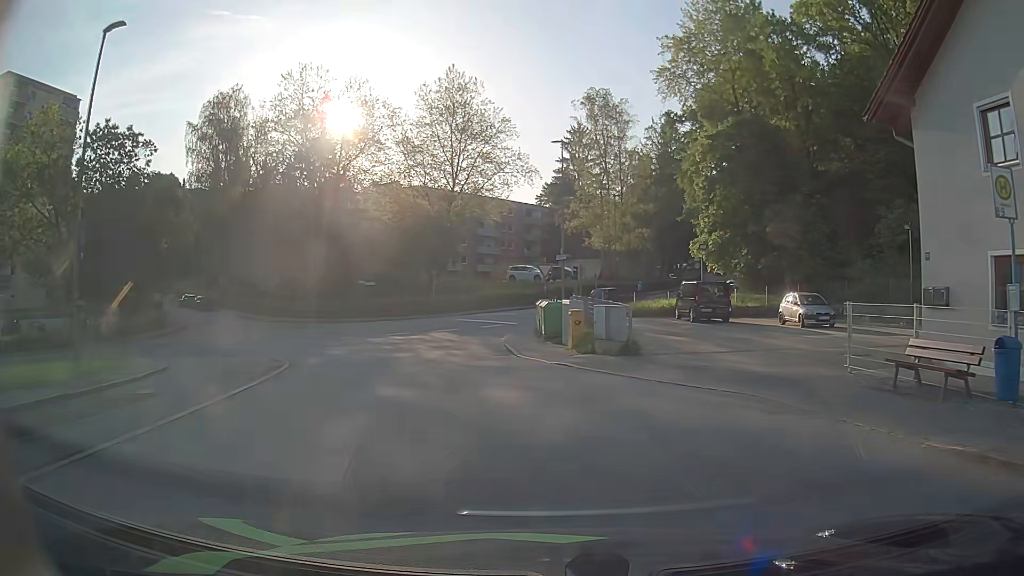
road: residential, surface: asphalt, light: Day
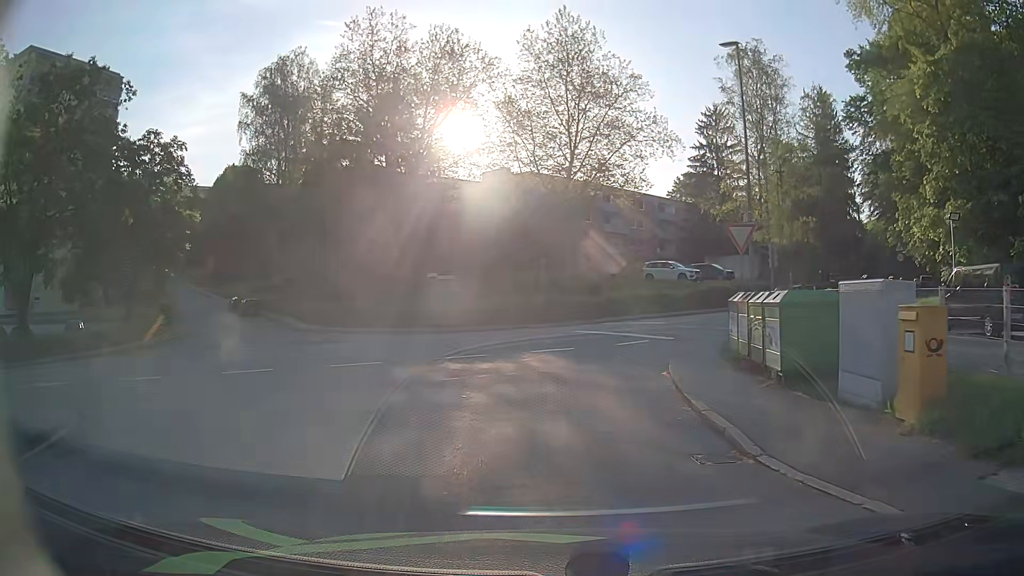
(-1.3, +15.4) m; -8°
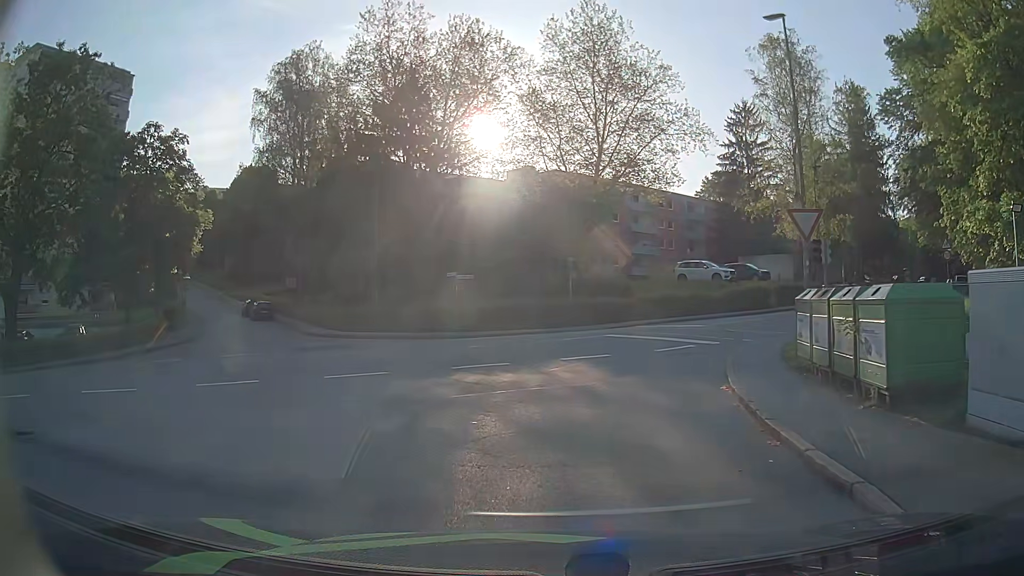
(-0.1, +2.6) m; -4°
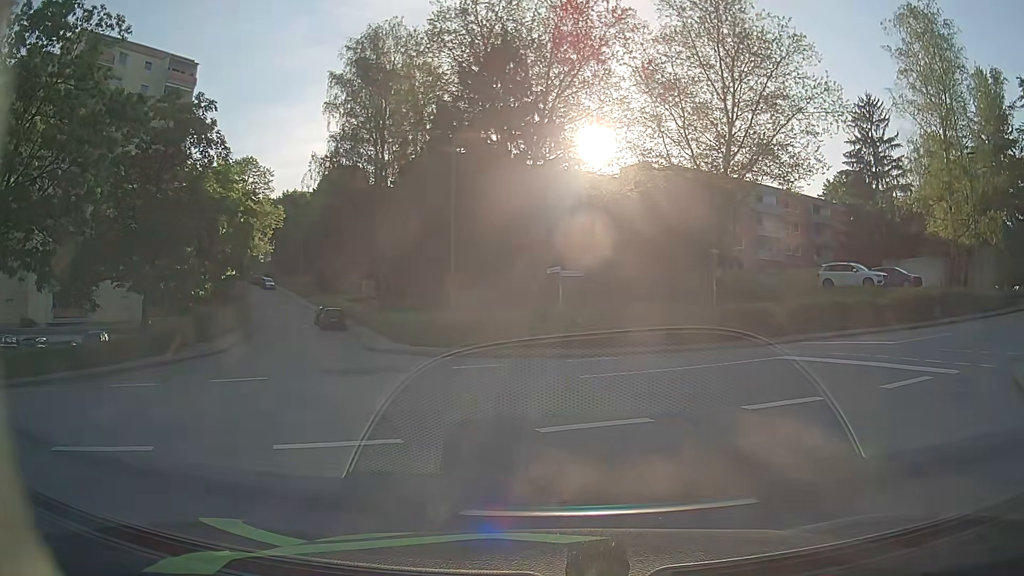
(-0.6, +7.9) m; -10°
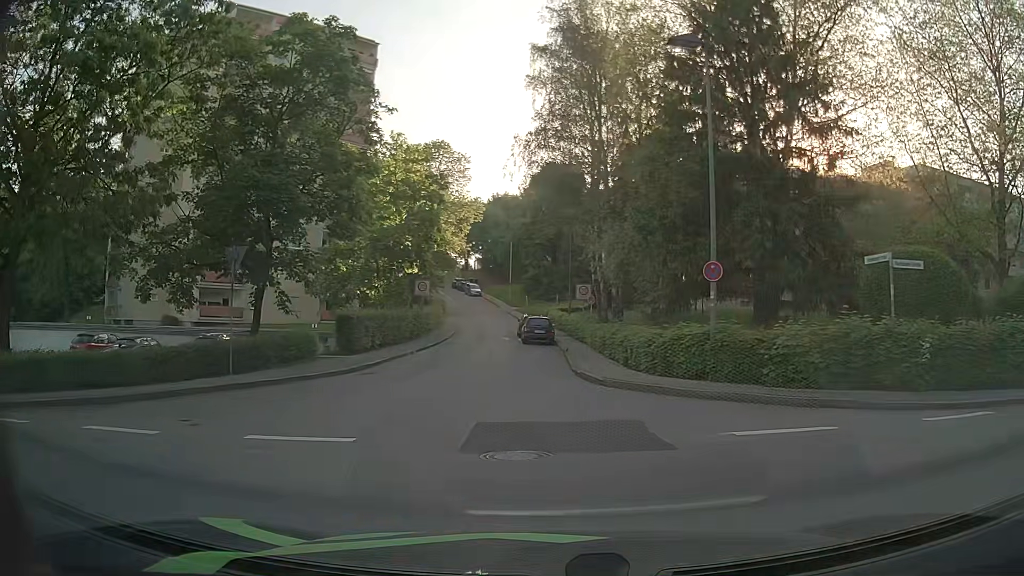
(-1.5, +9.1) m; -18°
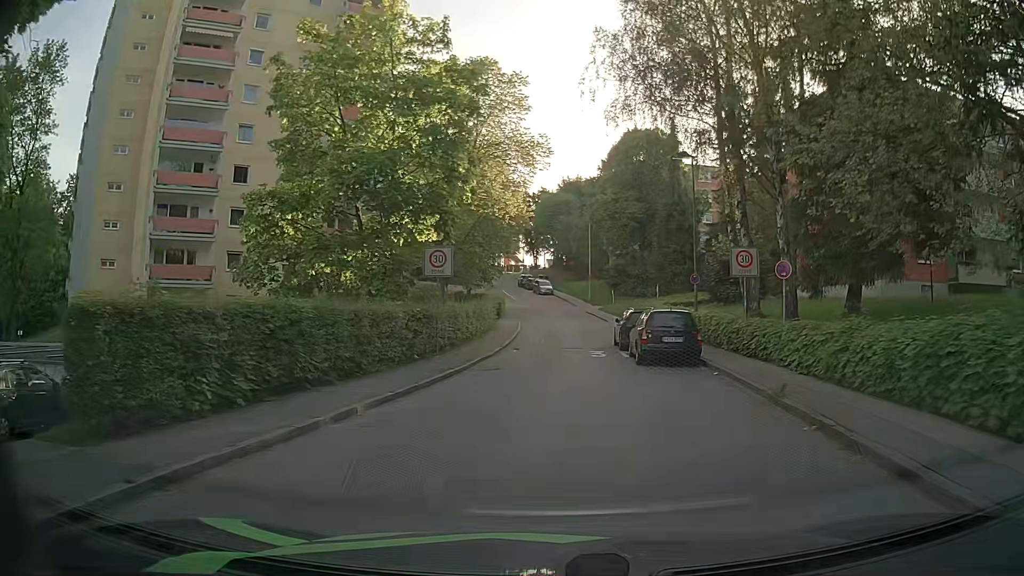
(-1.4, +18.2) m; -5°
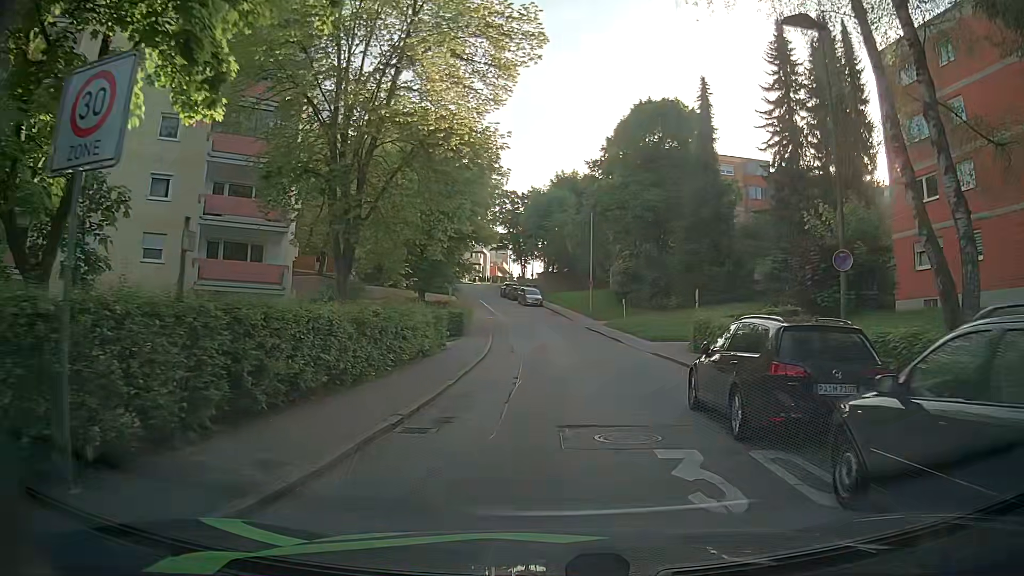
(-0.2, +15.7) m; 0°
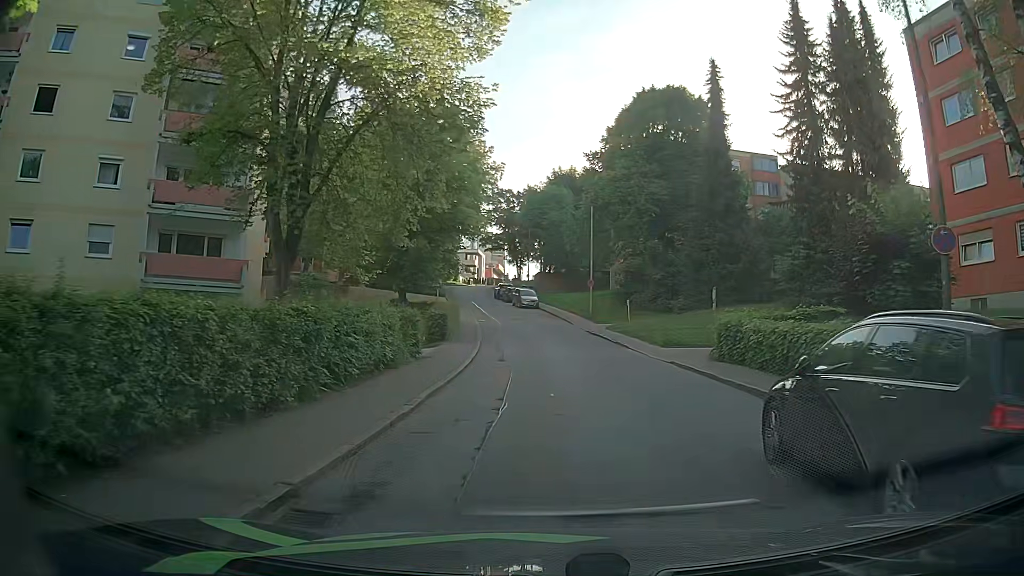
(+0.1, +4.0) m; +2°
